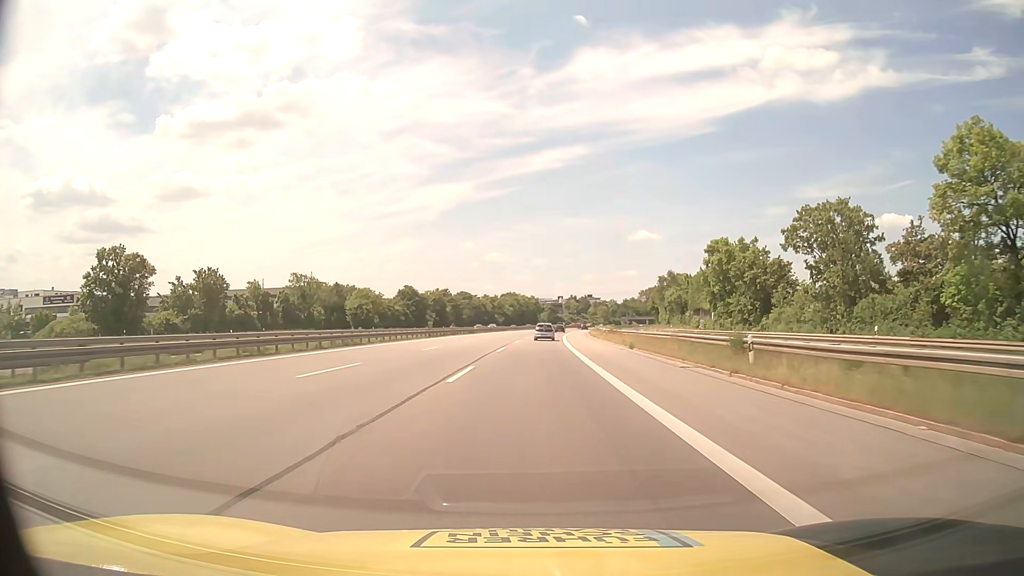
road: motorway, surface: asphalt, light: Day
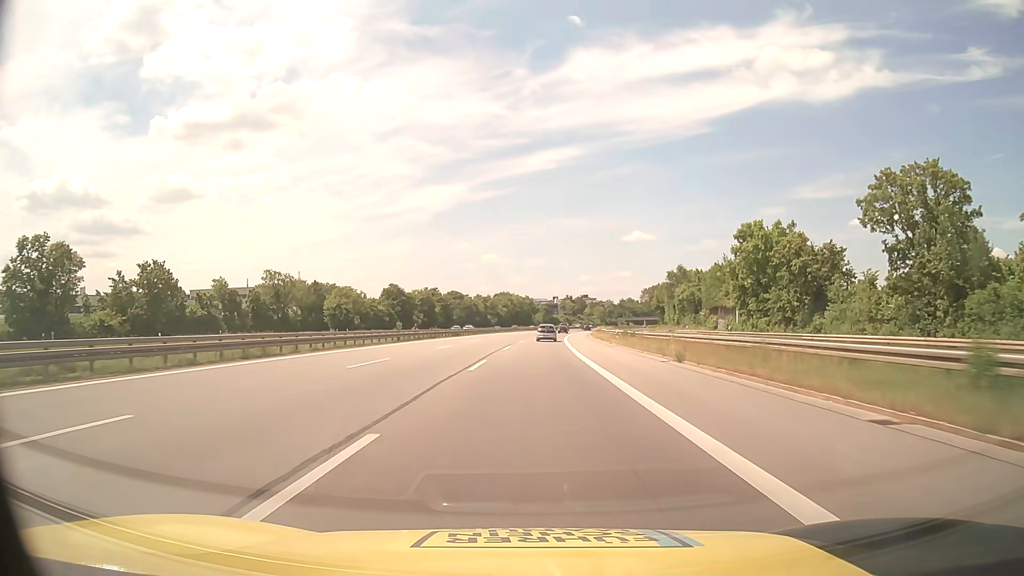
(0.0, +13.6) m; 0°
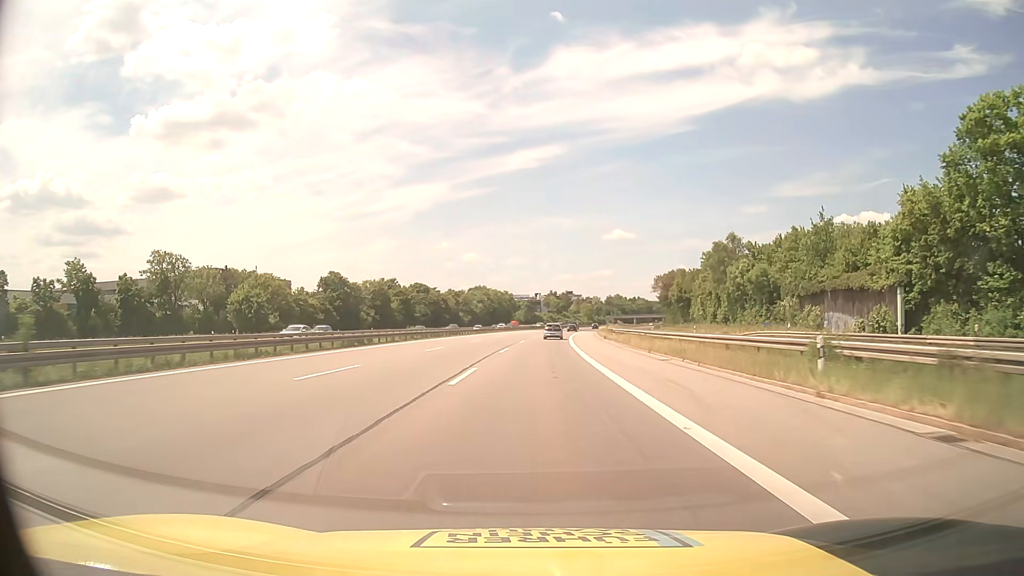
(+0.6, +40.8) m; +2°
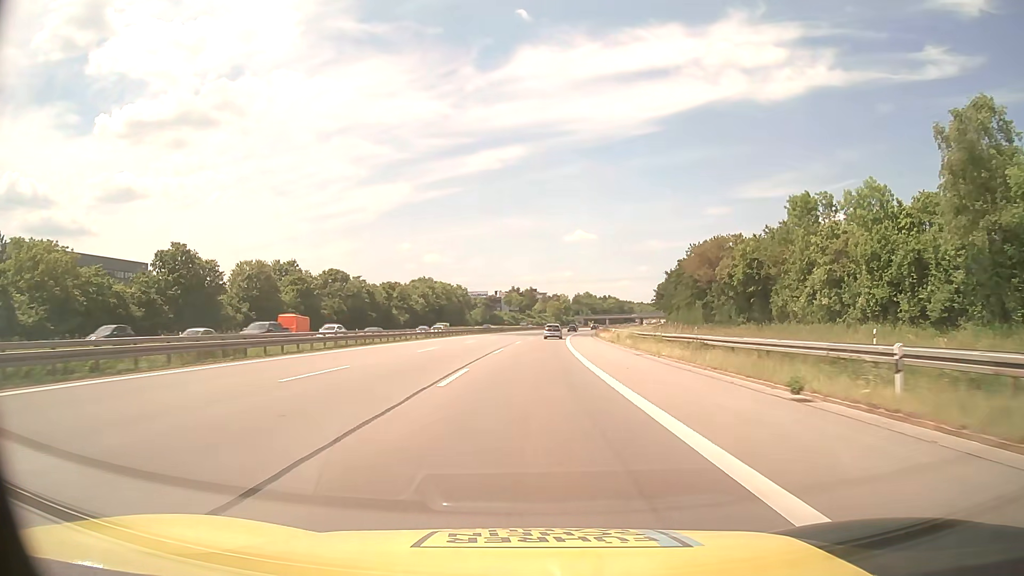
(+1.4, +54.3) m; +3°
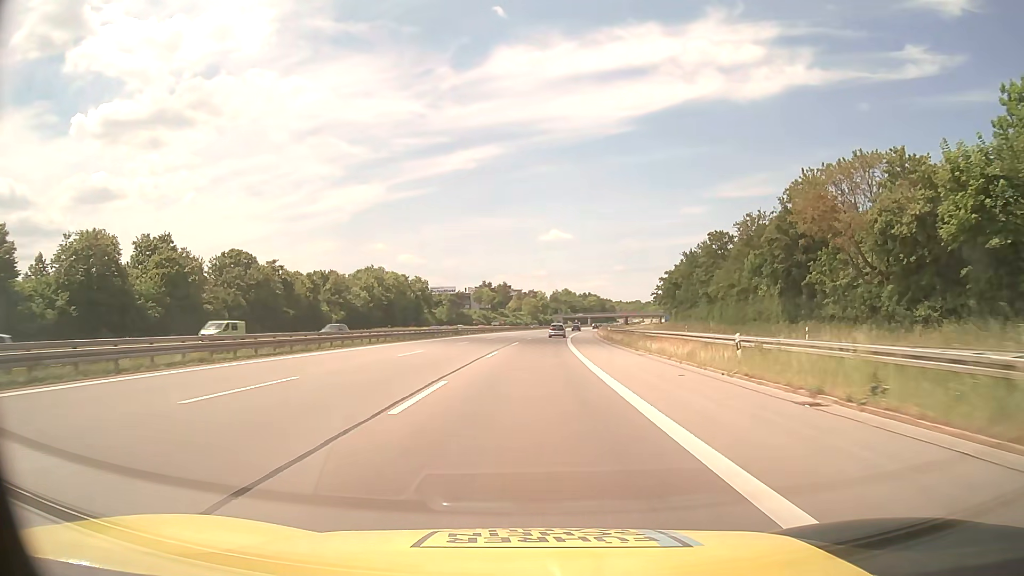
(+0.7, +40.7) m; +2°
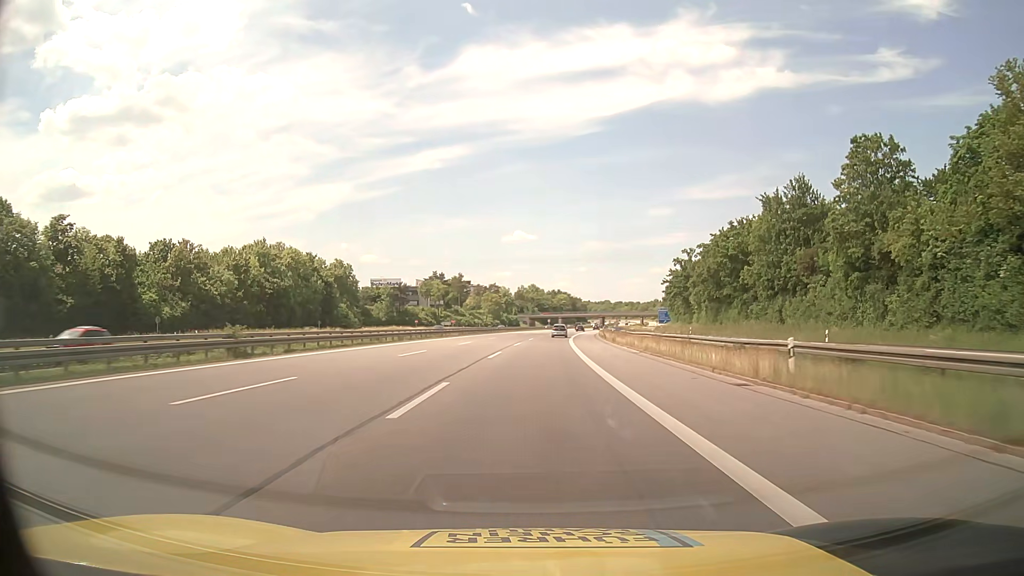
(+1.3, +54.2) m; +3°
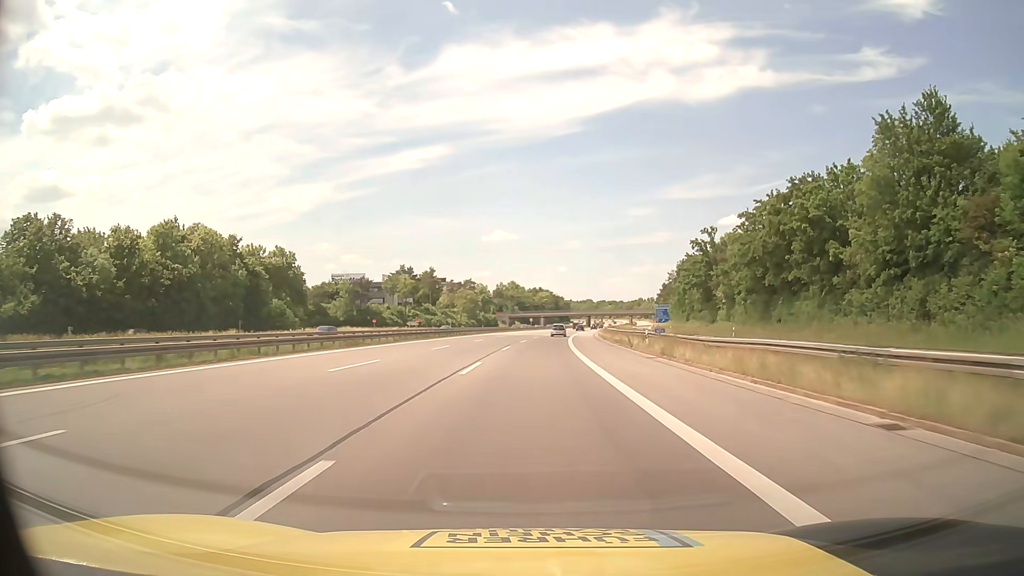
(+0.4, +27.1) m; +2°
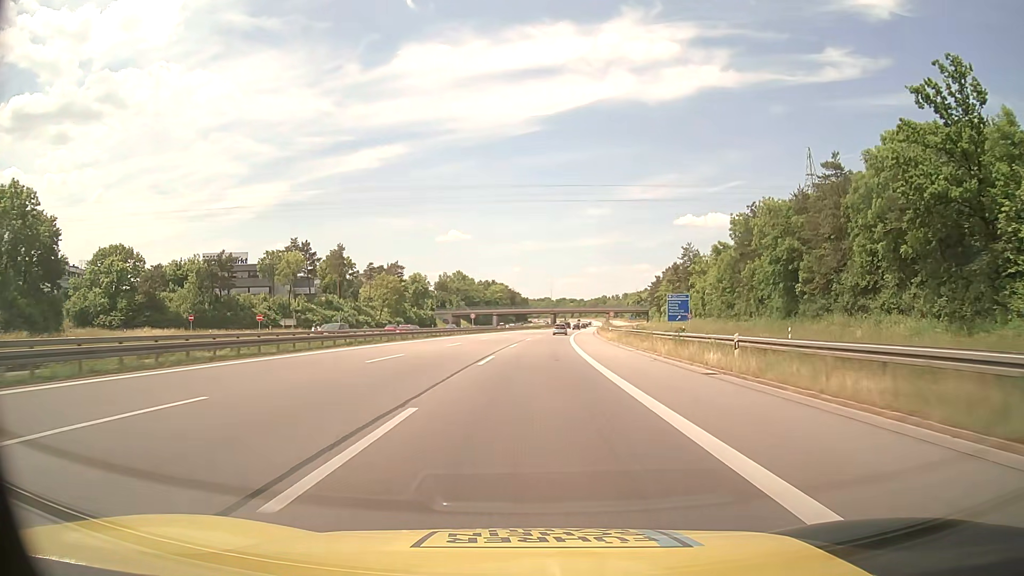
(+2.2, +67.7) m; +4°
(0, +10) (0, +20) (+1, +30) (+1, +40) (+2, +50) (+2, +60) (+3, +70) (+3, +80) (+4, +90) (+5, +100) m
